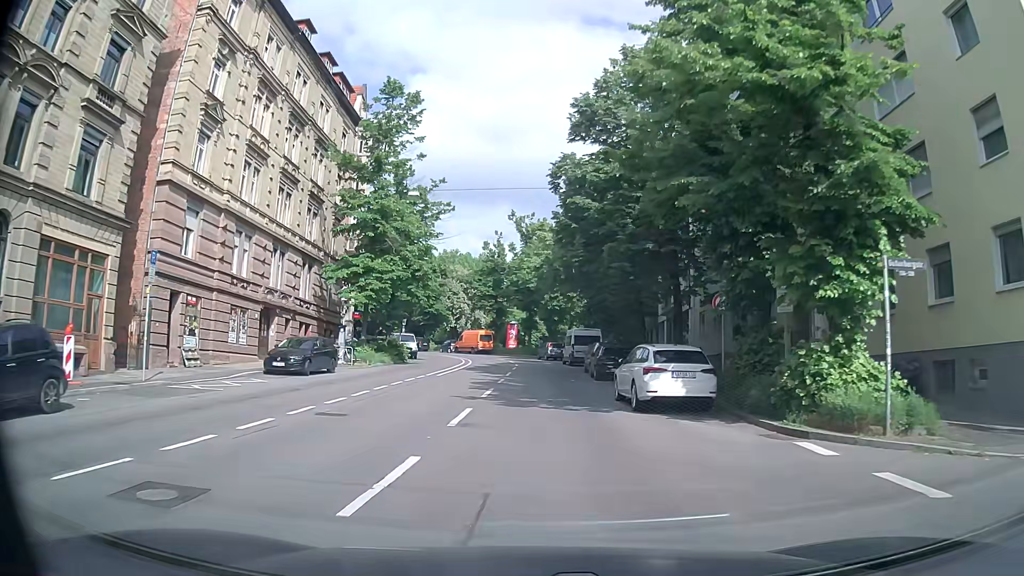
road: secondary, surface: asphalt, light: Day
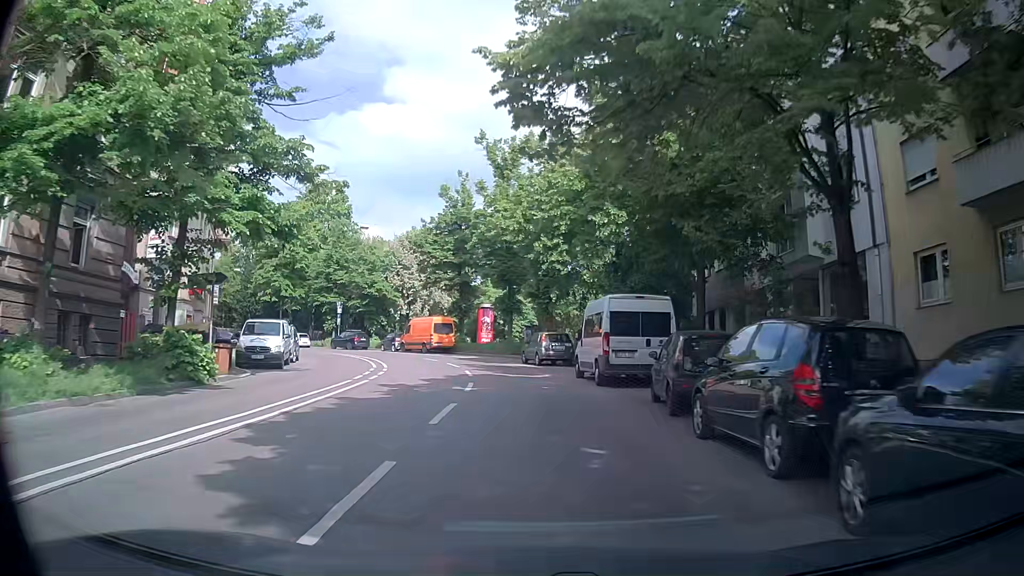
(+0.3, +25.7) m; +2°
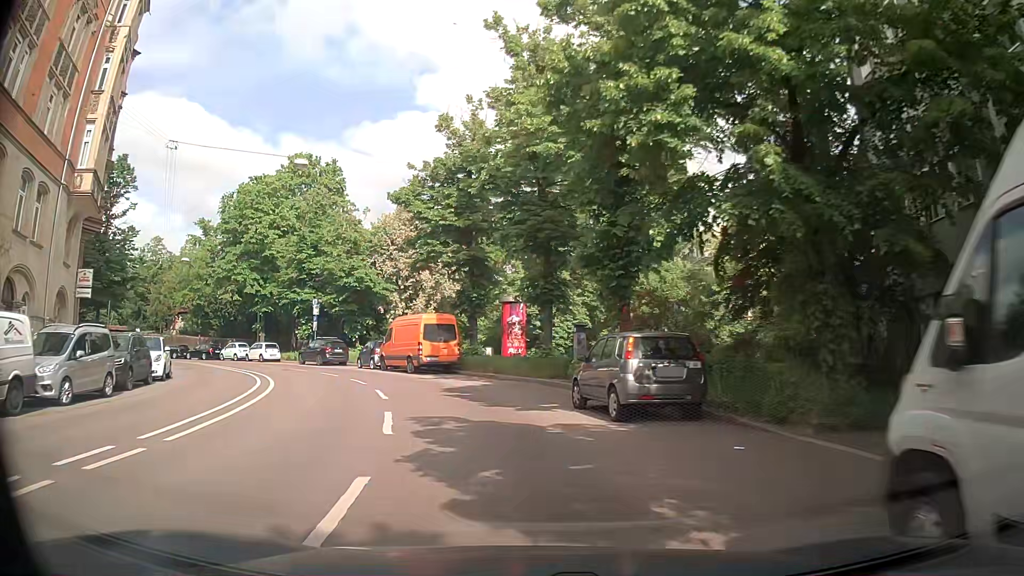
(-0.5, +18.9) m; -4°
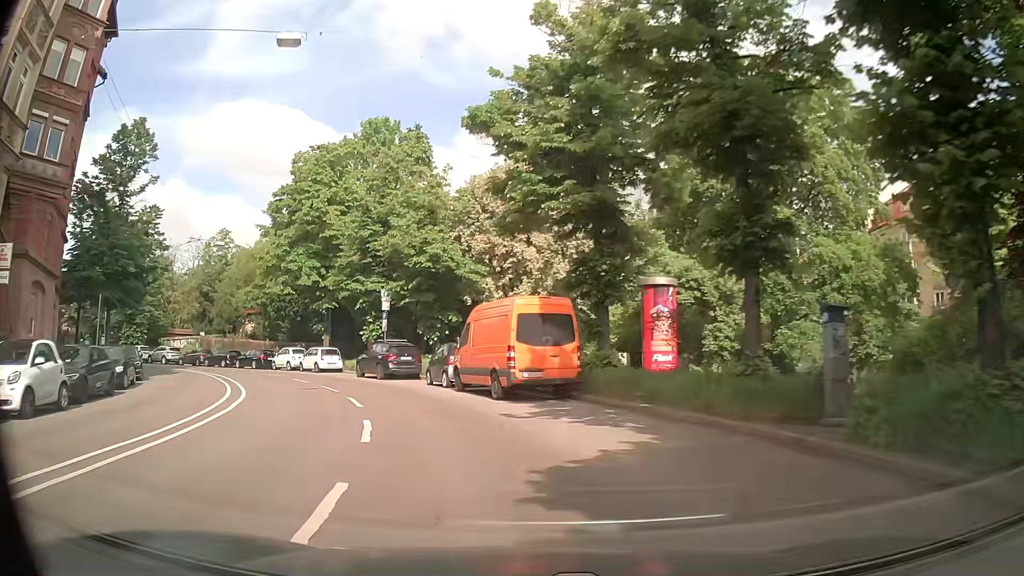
(-1.2, +12.5) m; -11°
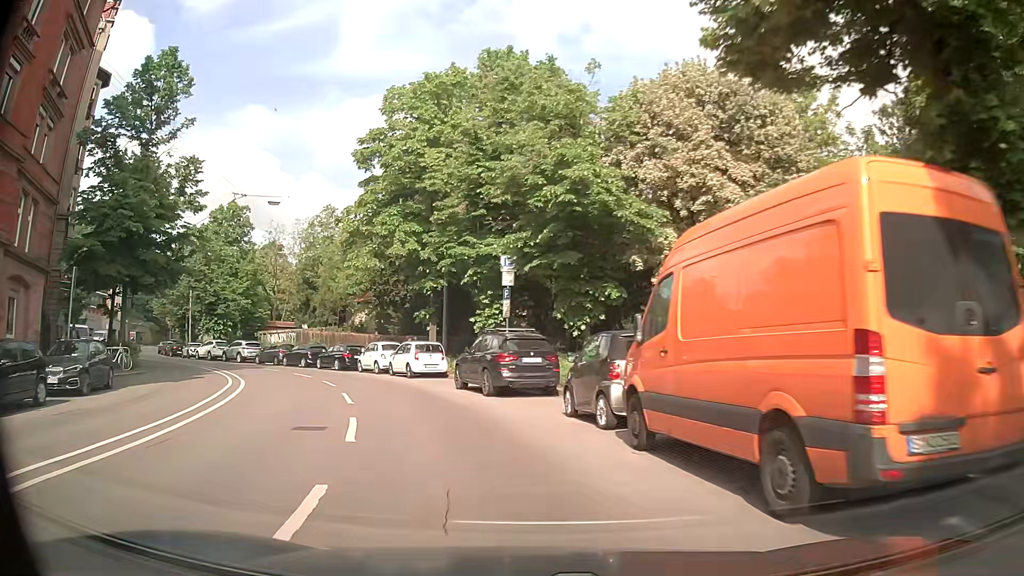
(-1.3, +12.5) m; -13°
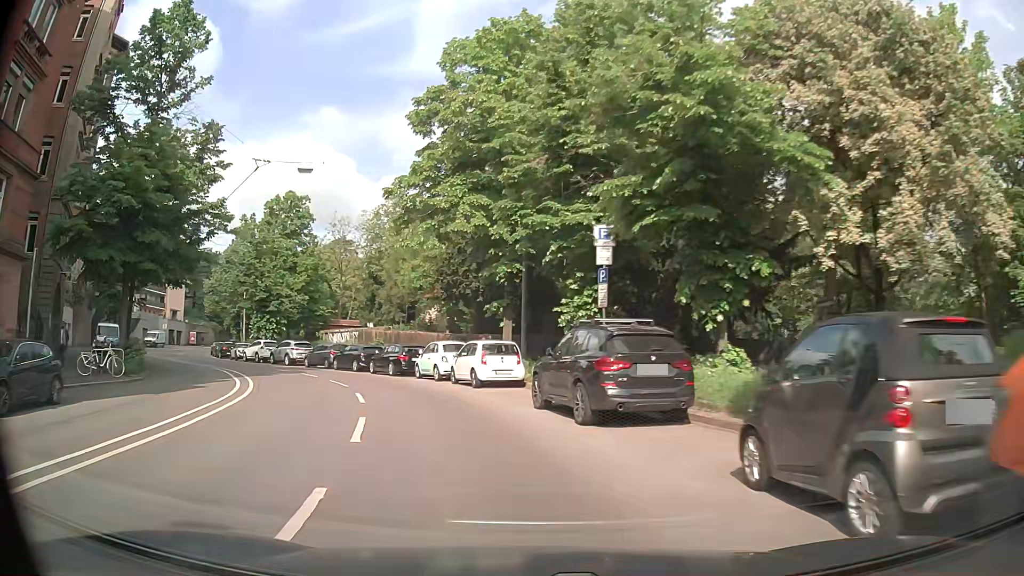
(-0.4, +6.3) m; -8°
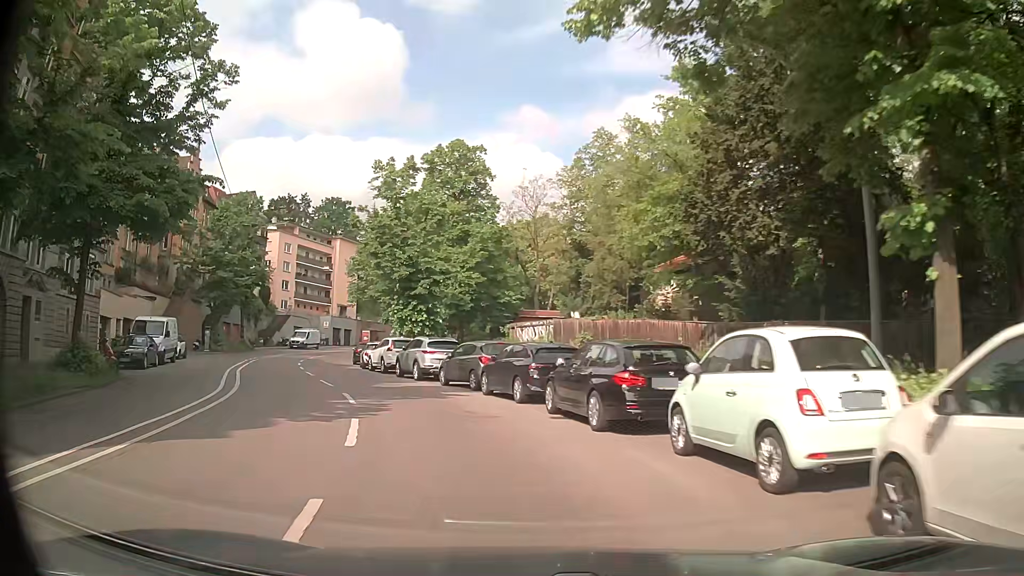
(-2.9, +19.0) m; -17°
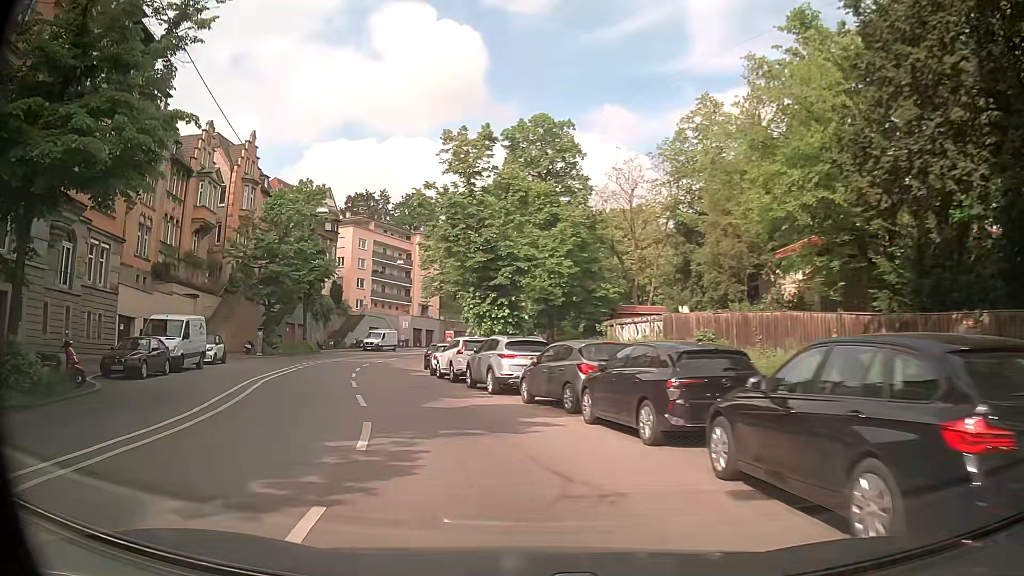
(-0.5, +6.4) m; -8°
(-1, +10) (-4, +20) (-6, +29) (-8, +39) (-10, +49) (-10, +59) (-9, +69) (-7, +79) (-4, +88) (0, +97) m
